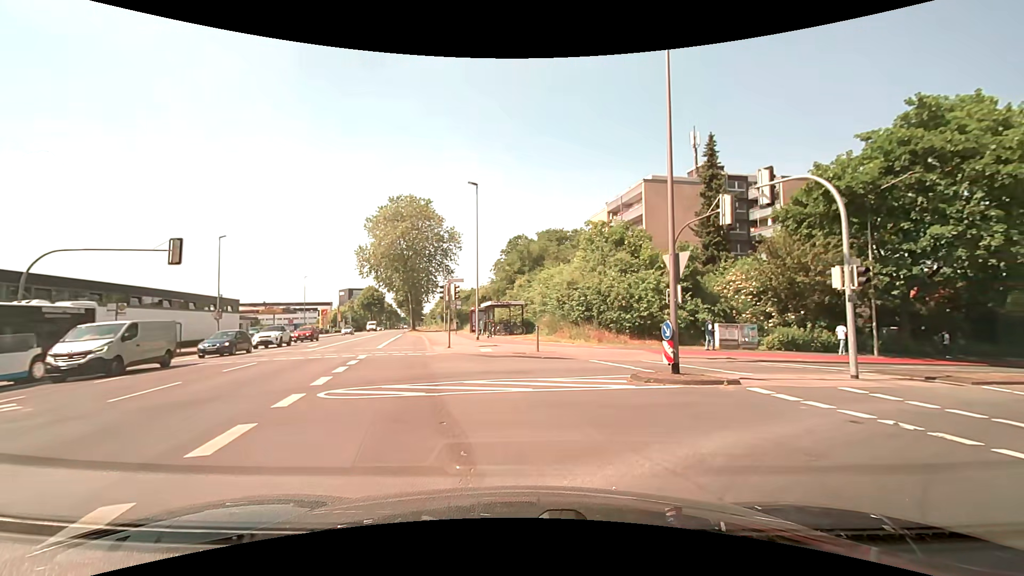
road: secondary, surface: asphalt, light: Day
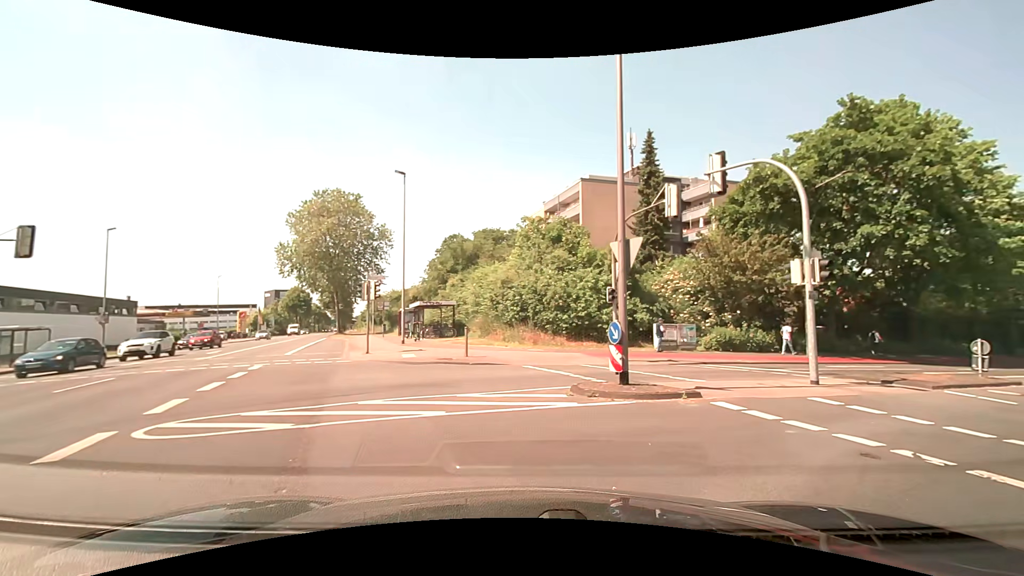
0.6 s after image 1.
(+0.2, +2.4) m; +8°
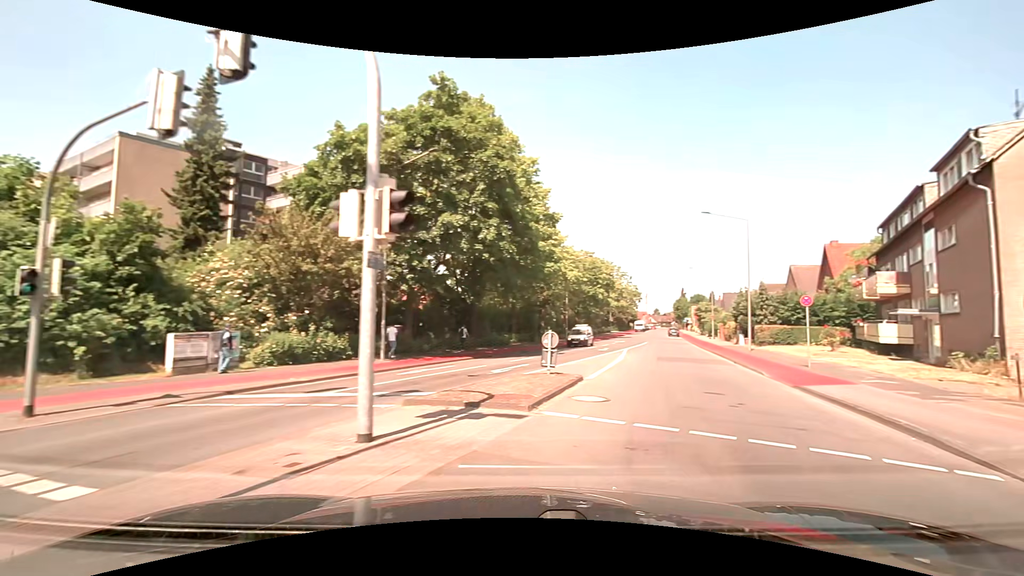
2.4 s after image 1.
(+2.7, +7.2) m; +44°
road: tertiary
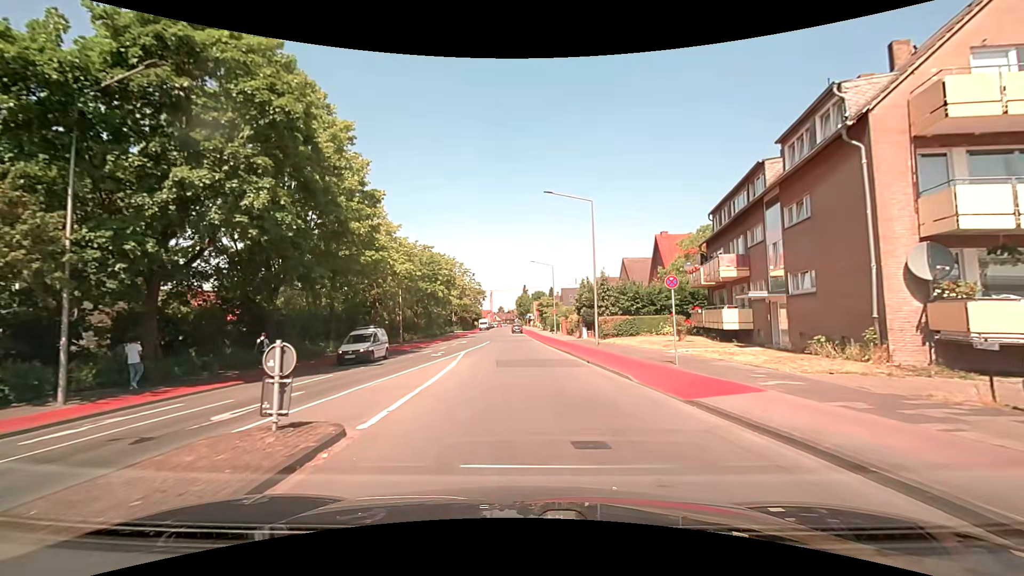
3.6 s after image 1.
(+1.3, +6.4) m; +19°
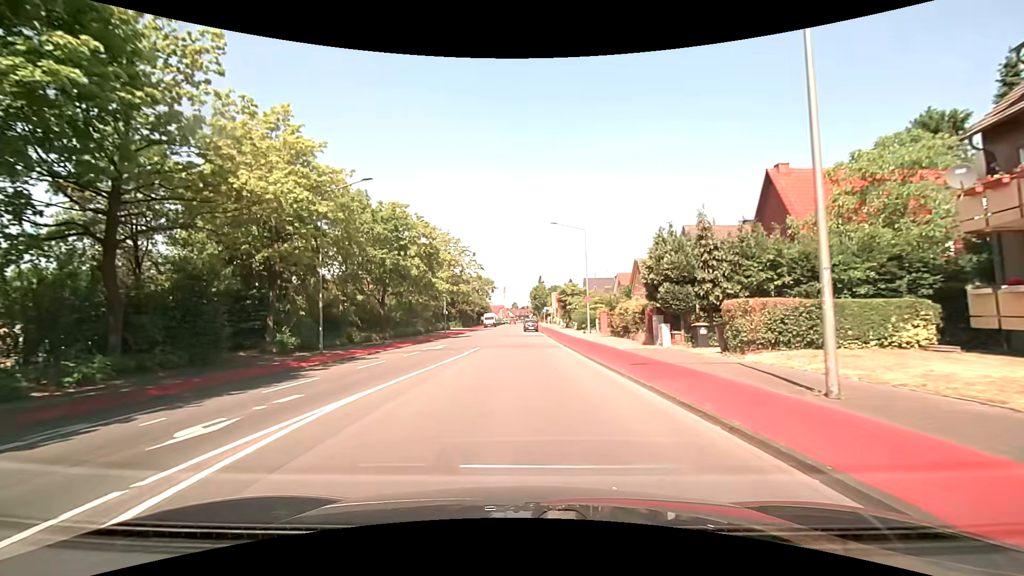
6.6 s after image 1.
(-0.7, +22.7) m; -4°
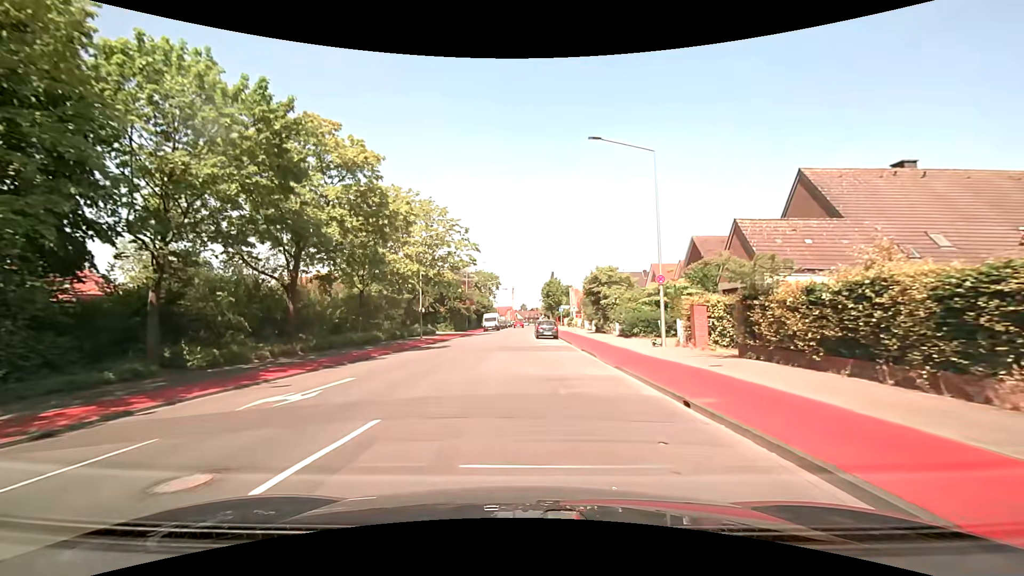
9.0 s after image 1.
(0.0, +20.2) m; -1°
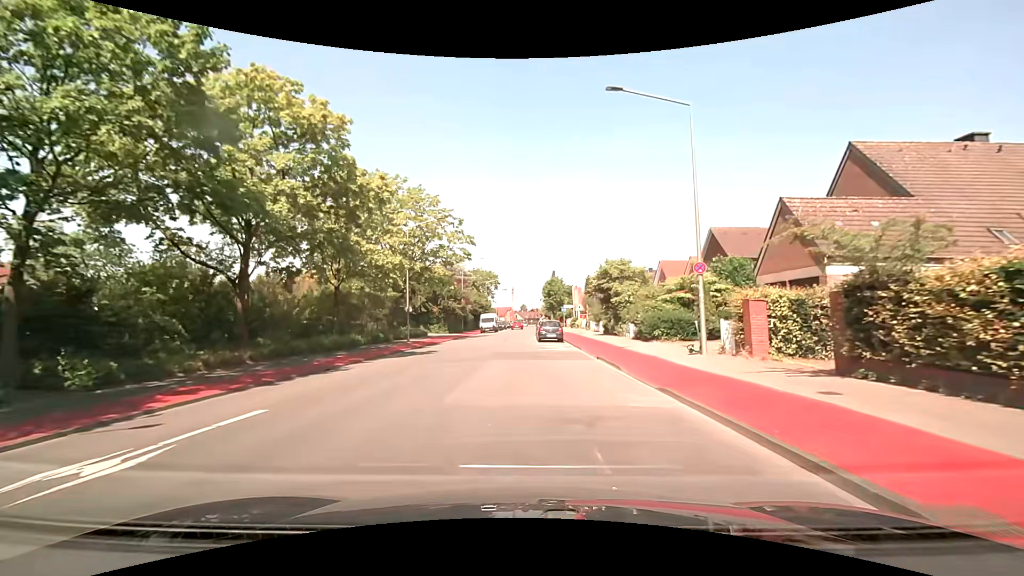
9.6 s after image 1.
(0.0, +4.9) m; +1°
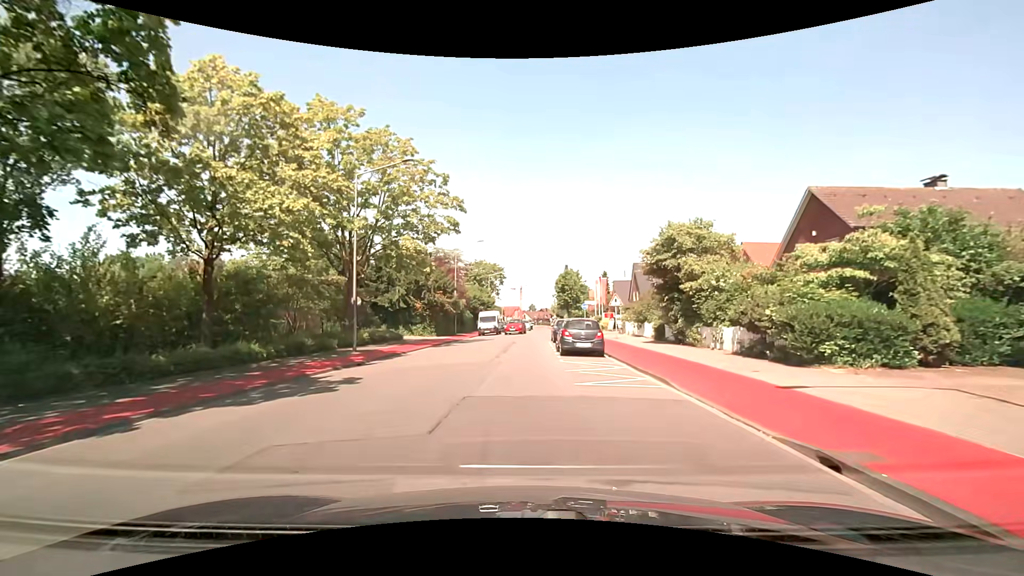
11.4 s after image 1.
(-0.1, +14.0) m; -1°
(0, +10) (0, +20) (0, +30) (0, +40) (+2, +50) (+2, +60) (+3, +70) (+3, +80) (+3, +90) (+3, +100) m
